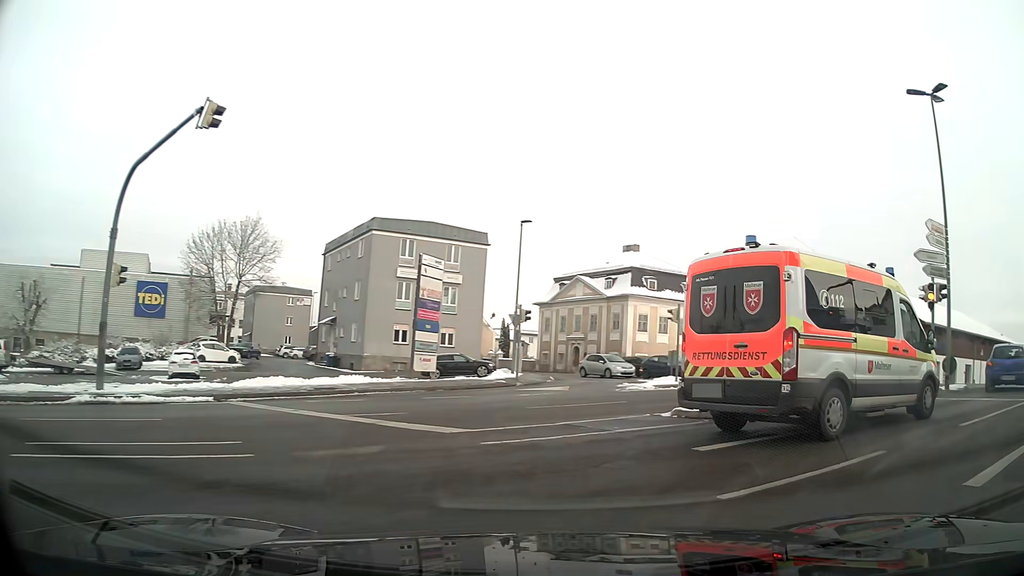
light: Day
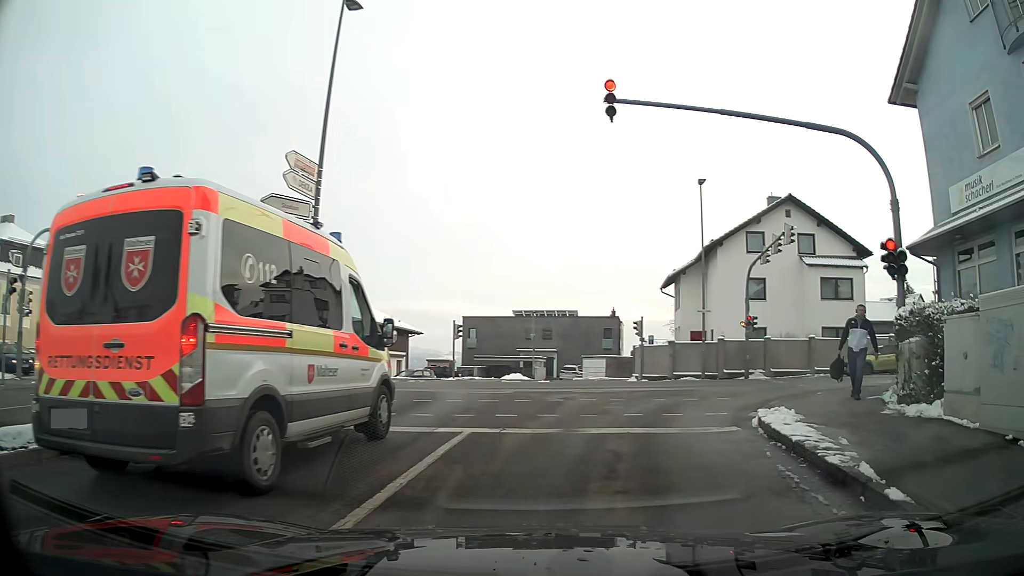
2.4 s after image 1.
(+3.5, +6.5) m; +50°
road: tertiary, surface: asphalt
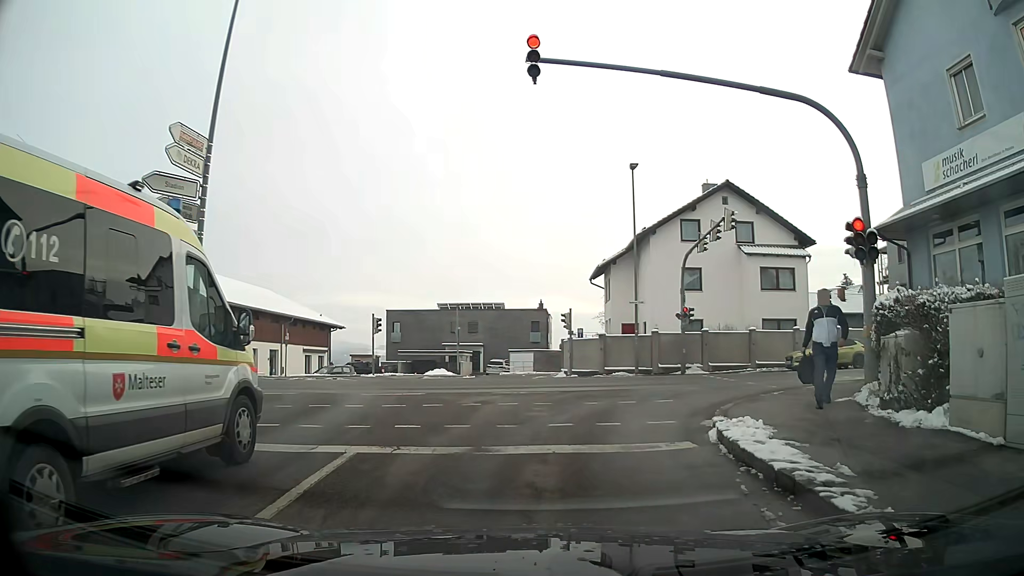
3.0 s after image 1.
(+0.1, +1.9) m; +5°
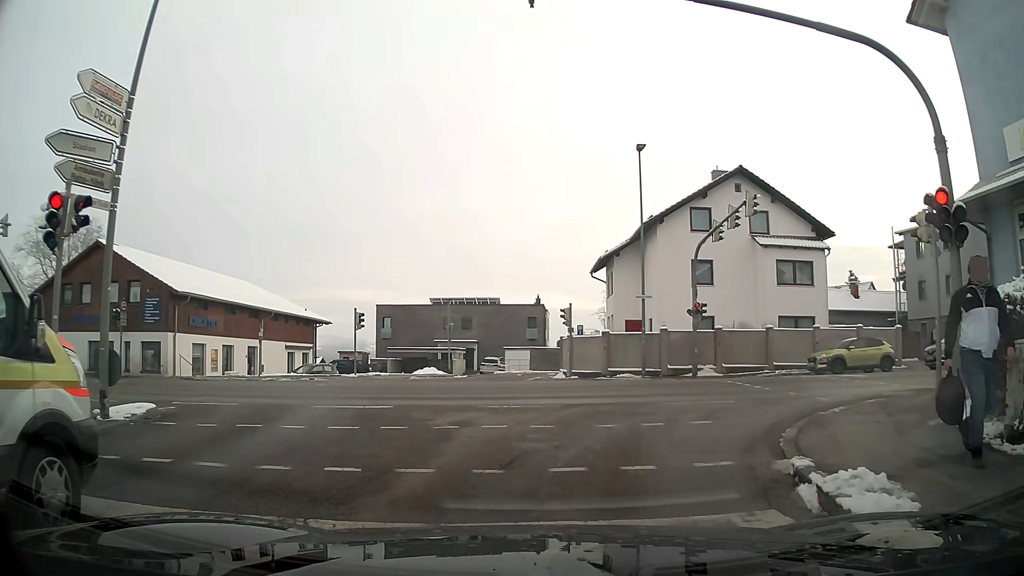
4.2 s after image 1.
(0.0, +3.0) m; 0°
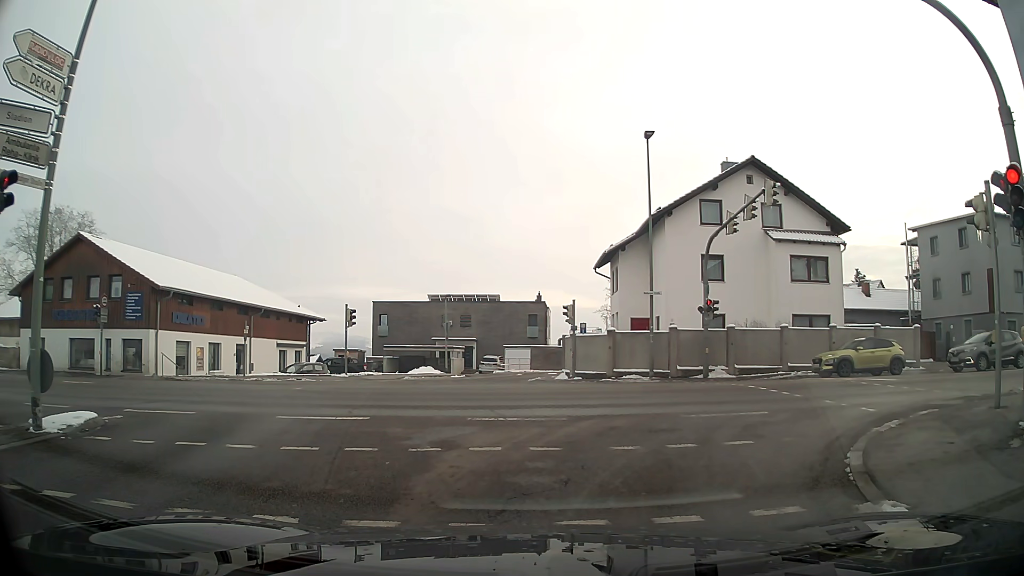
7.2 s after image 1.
(0.0, +1.8) m; 0°
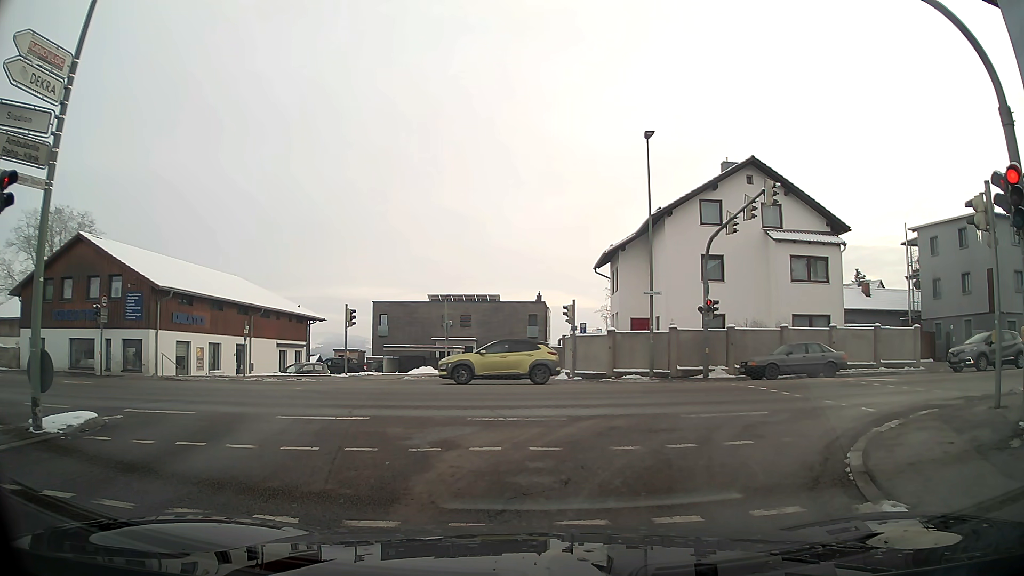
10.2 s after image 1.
(0.0, 0.0) m; 0°
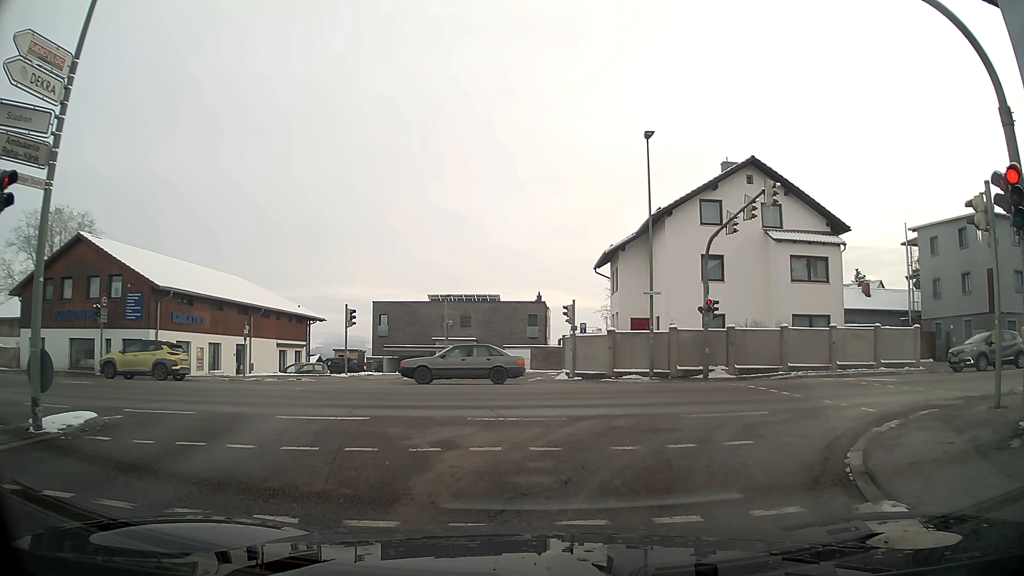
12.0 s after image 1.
(0.0, 0.0) m; 0°
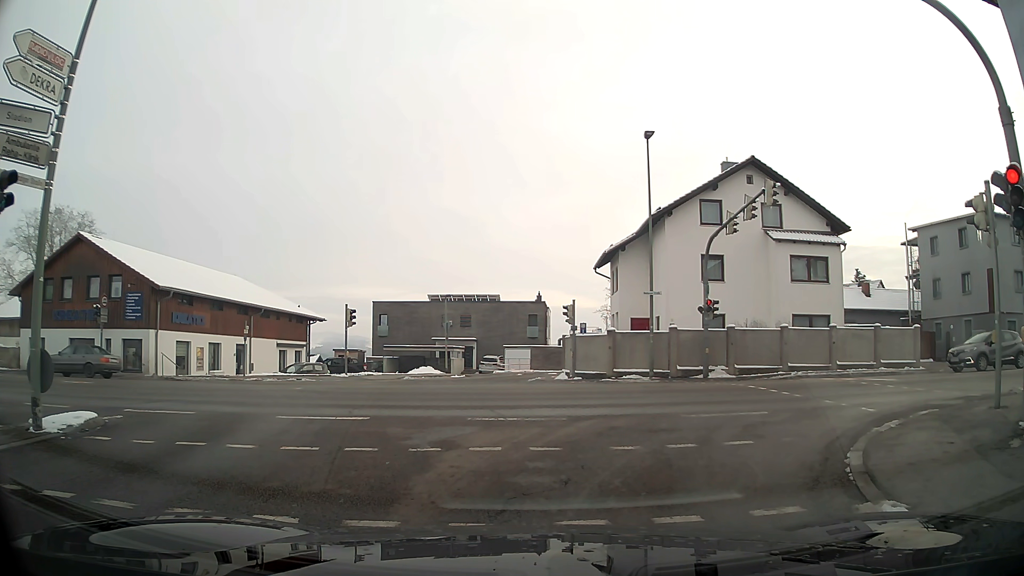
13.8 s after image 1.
(0.0, 0.0) m; 0°
